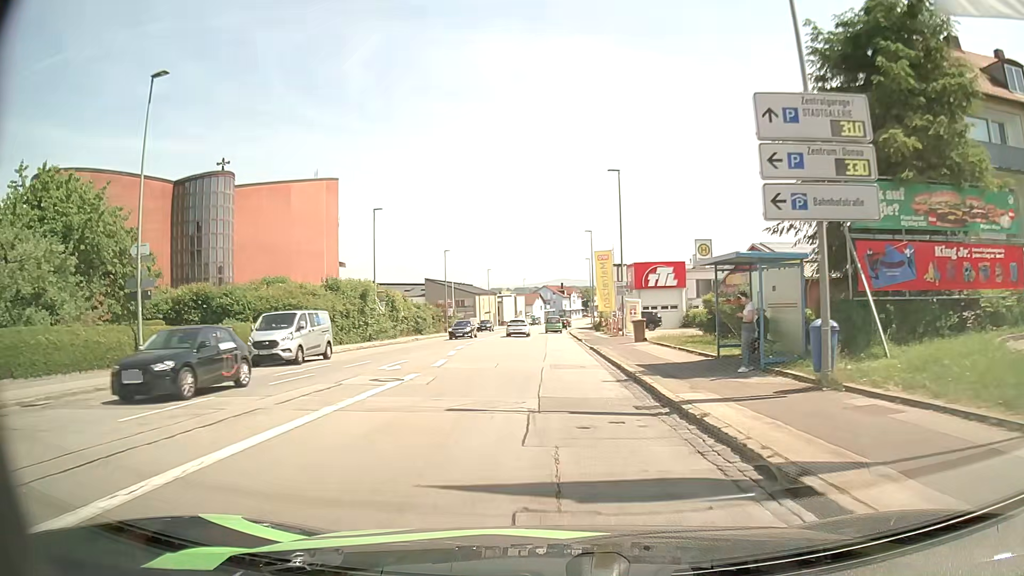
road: tertiary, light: Day
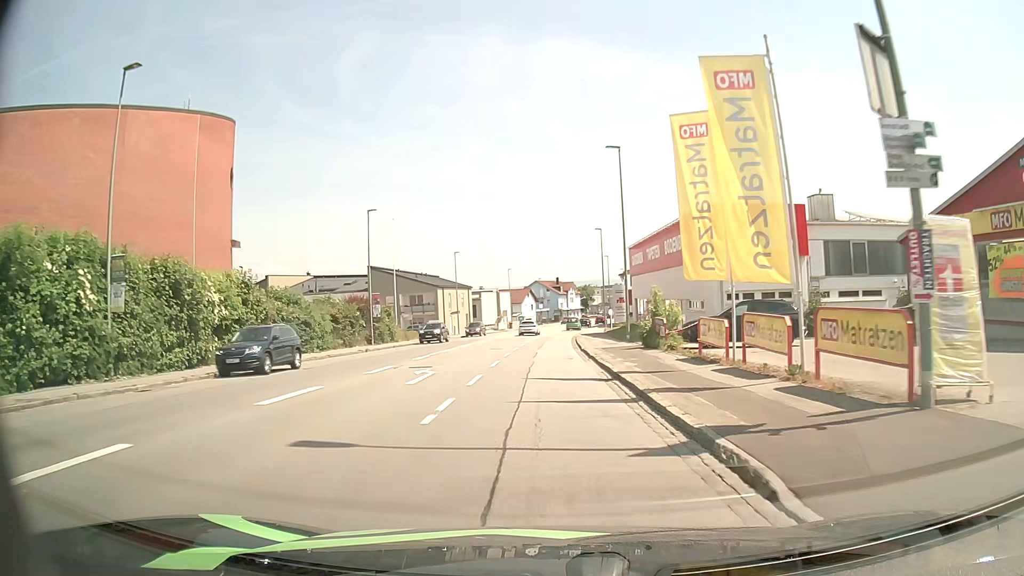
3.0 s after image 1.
(+0.2, +34.4) m; +1°
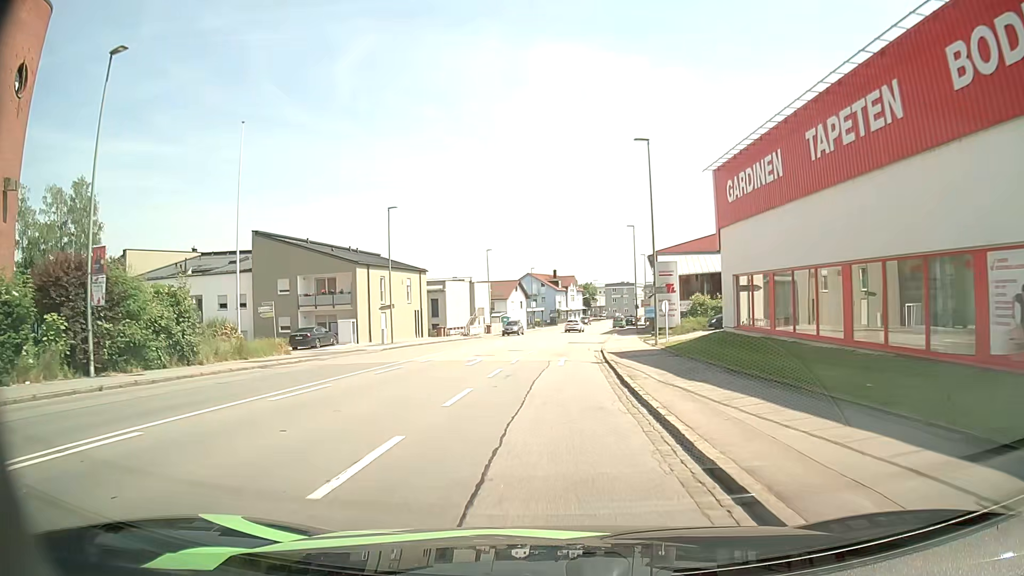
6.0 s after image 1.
(-0.1, +33.8) m; 0°
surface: asphalt
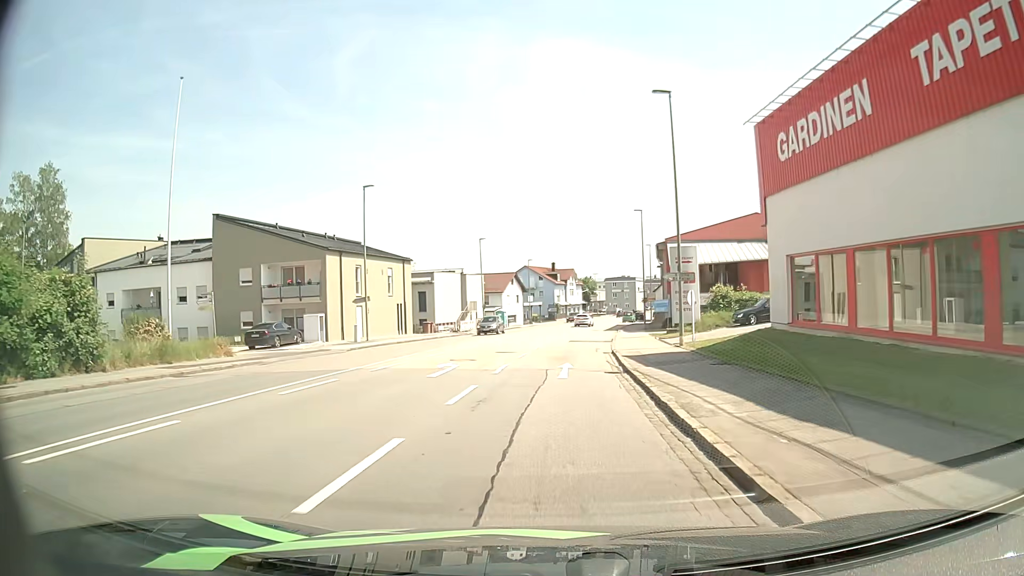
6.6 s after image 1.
(0.0, +6.6) m; +1°
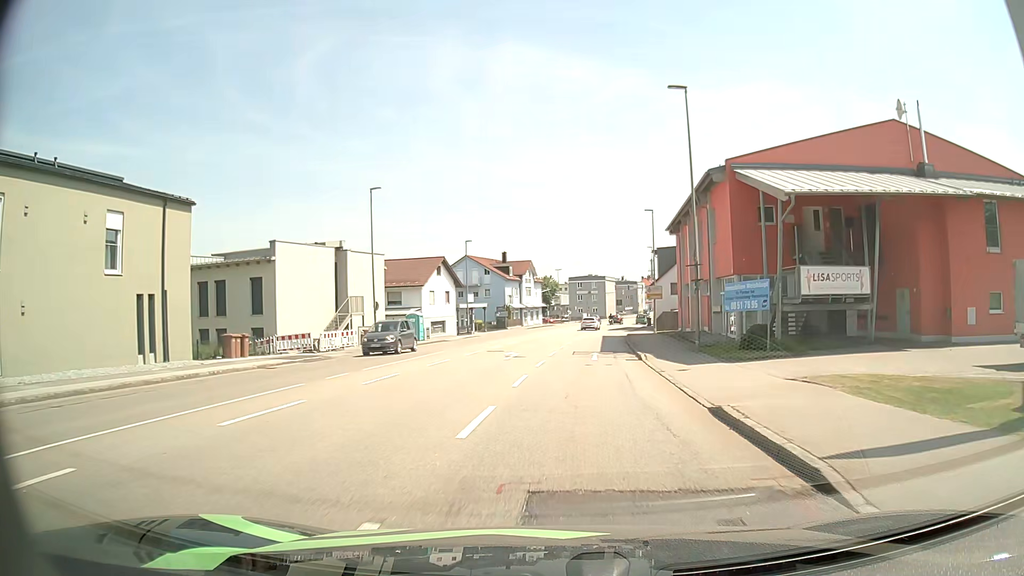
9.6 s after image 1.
(+0.6, +33.0) m; +3°
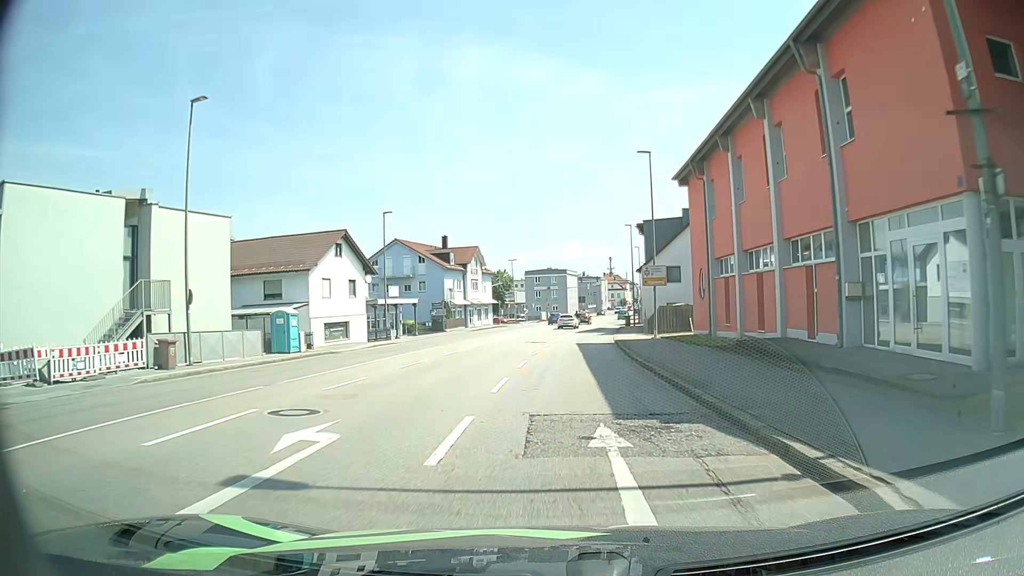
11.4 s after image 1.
(+0.7, +19.6) m; +4°
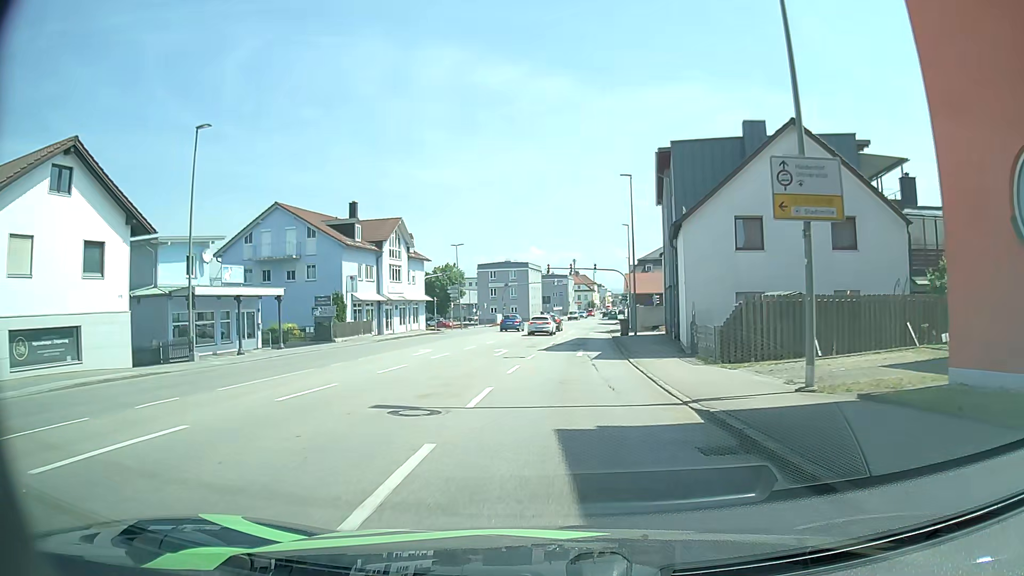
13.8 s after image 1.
(+0.7, +25.9) m; +3°
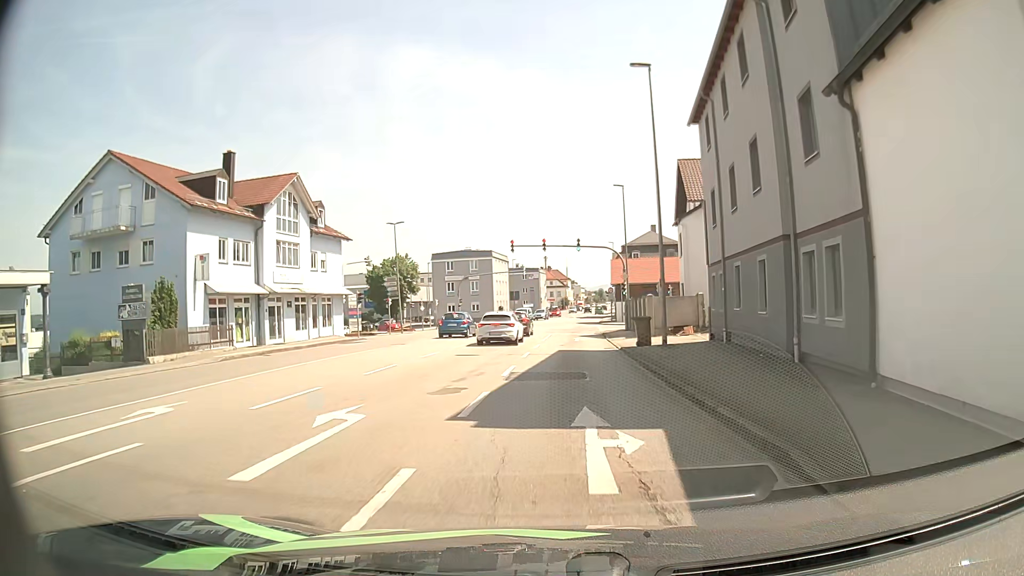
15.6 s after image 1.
(+0.4, +19.2) m; +2°
(0, +10) (0, +20) (+1, +30) (+2, +40) (+2, +50) (+3, +60) (+4, +70) (+5, +80) (+6, +90) (+7, +100) m
